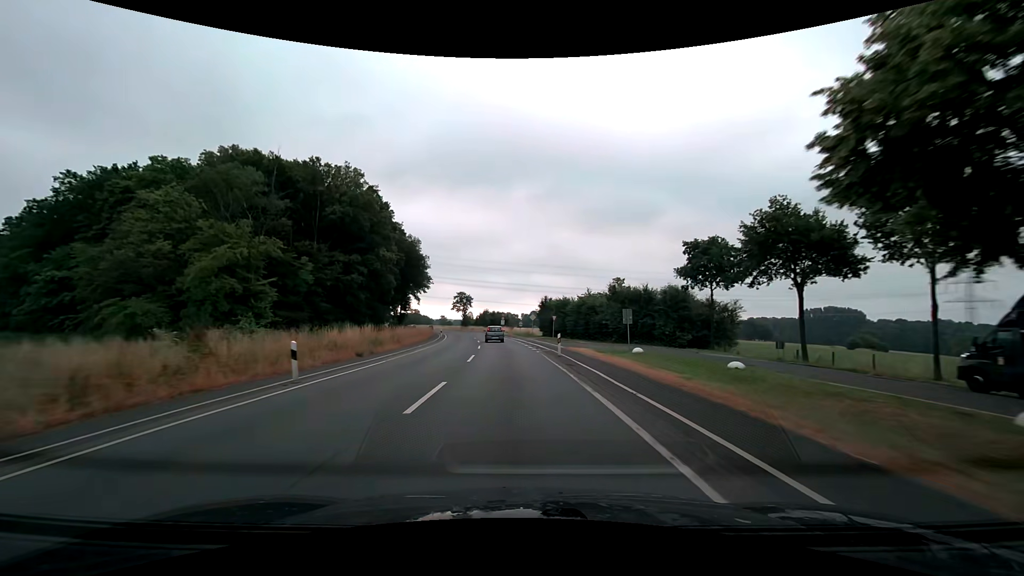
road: secondary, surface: asphalt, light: Day
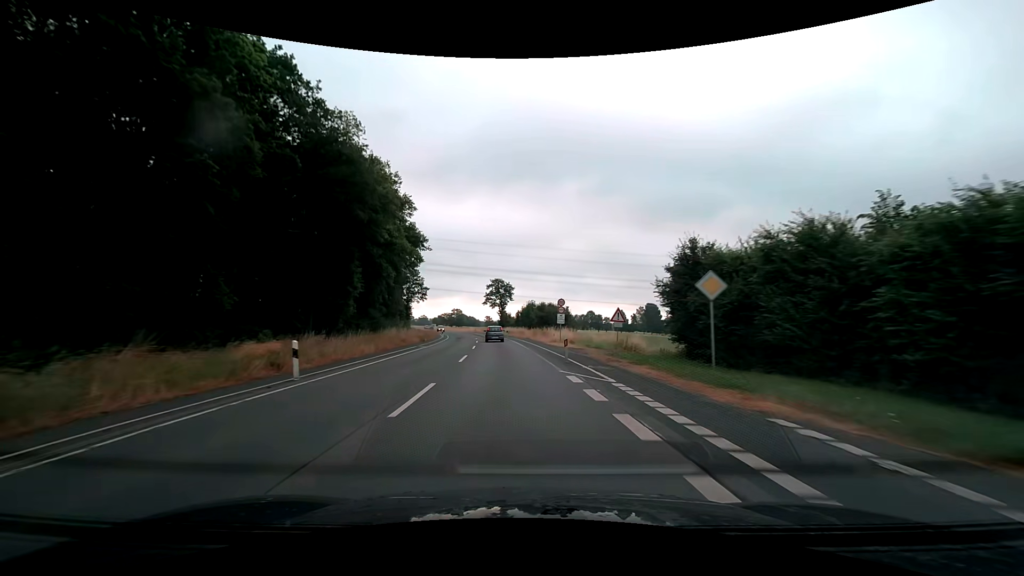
(-2.6, +48.7) m; -6°
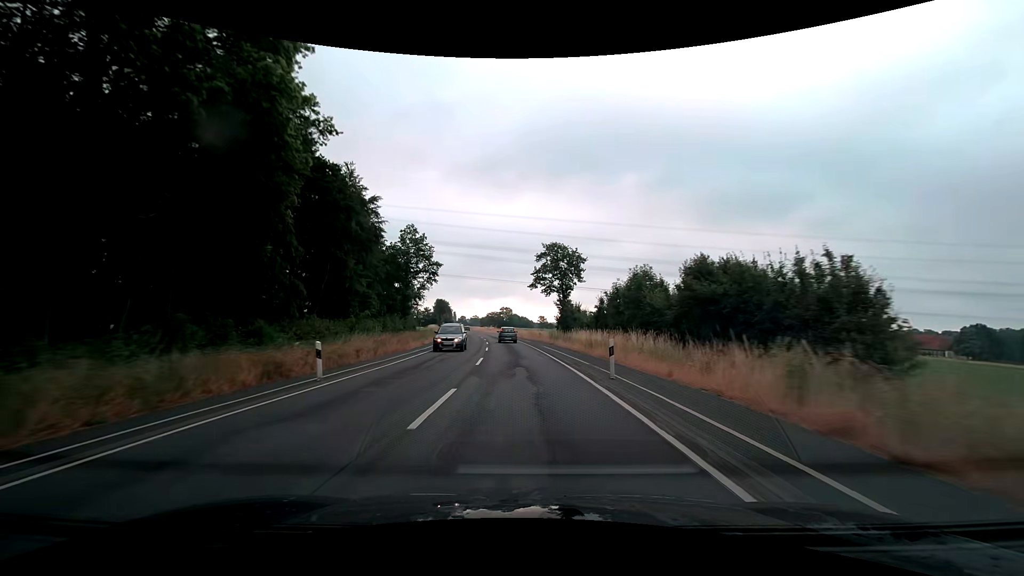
(-2.7, +49.3) m; -6°
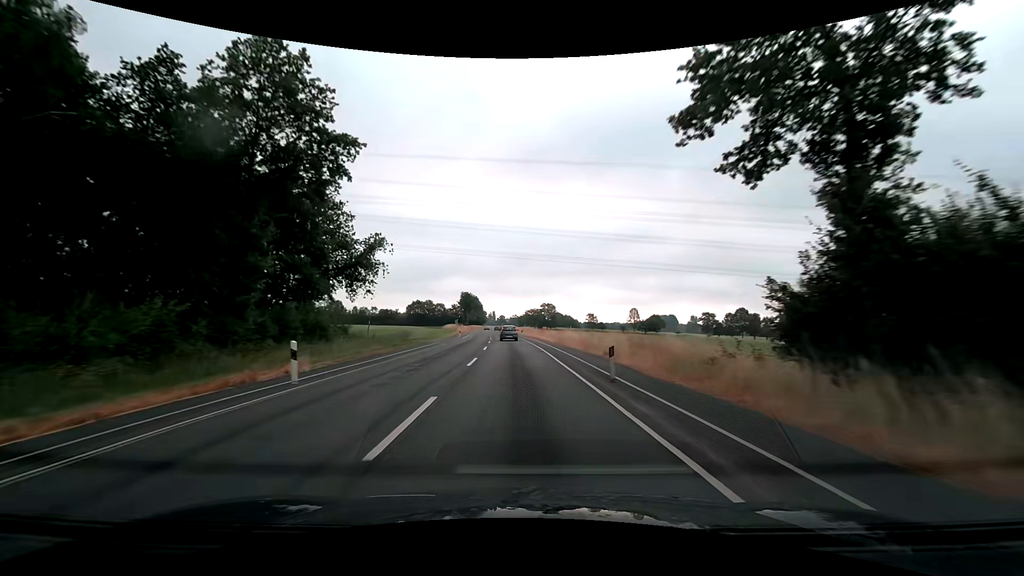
(-2.2, +49.7) m; -5°
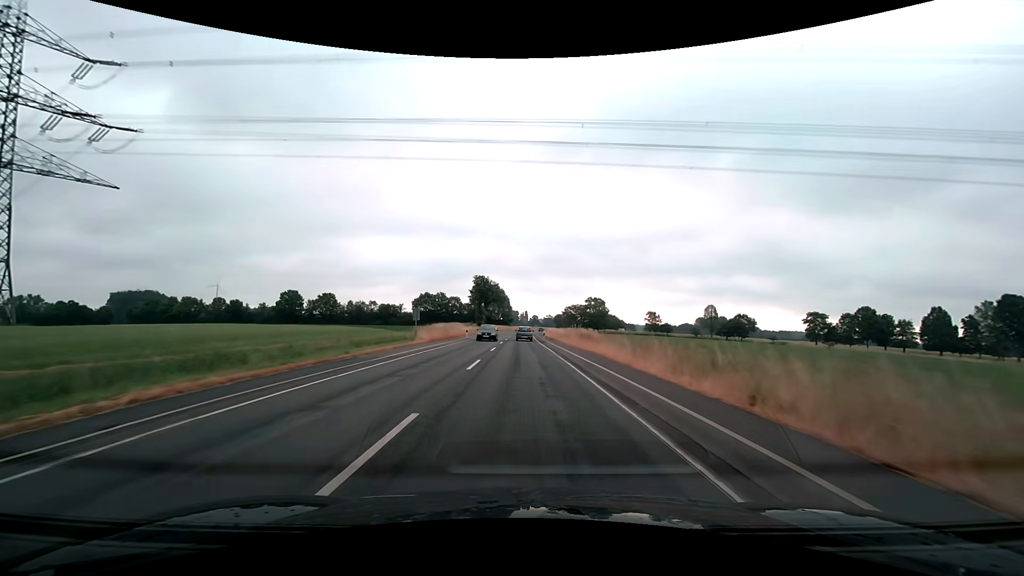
(-2.3, +62.5) m; -4°
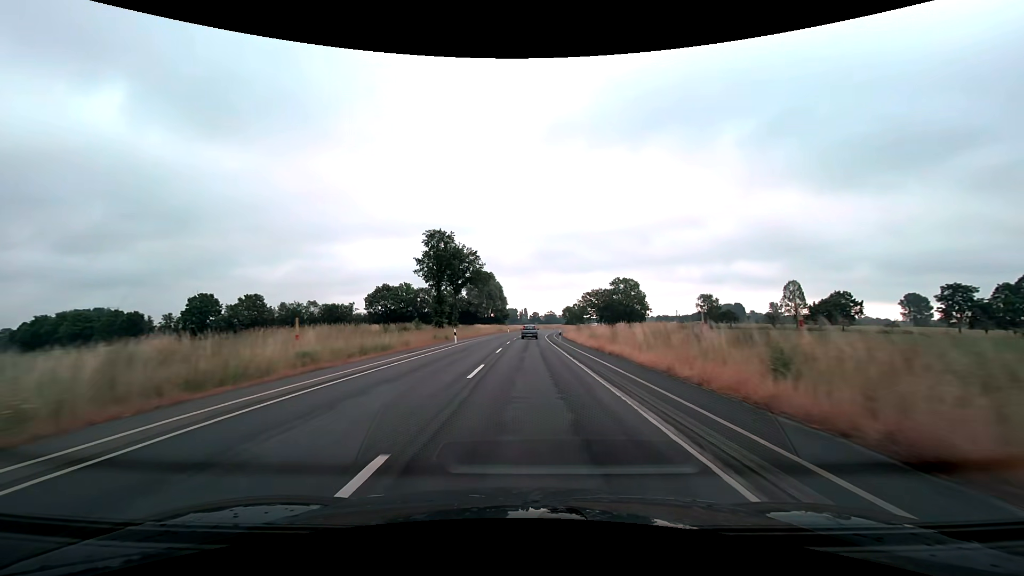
(-0.4, +62.6) m; 0°
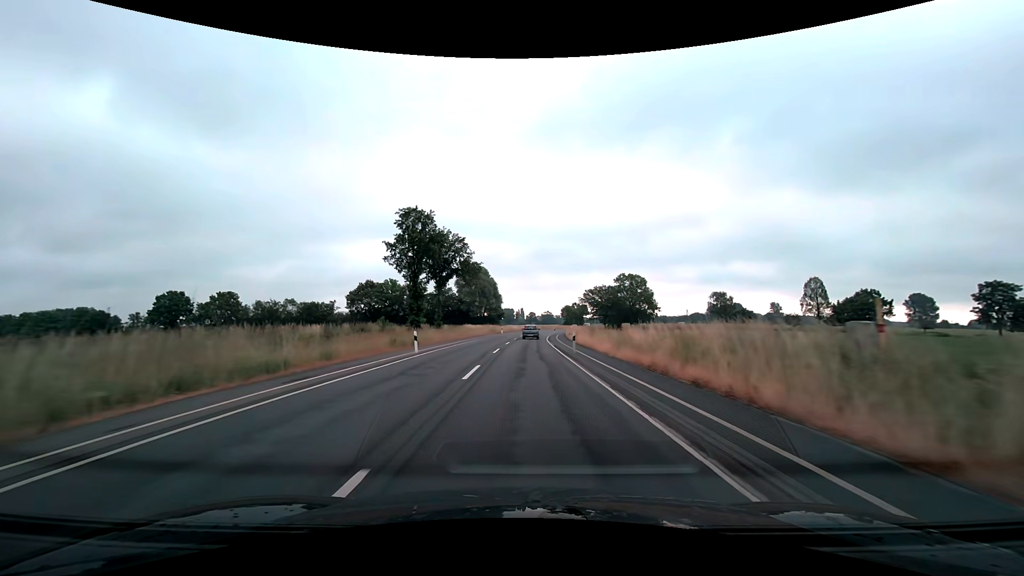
(0.0, +12.5) m; 0°
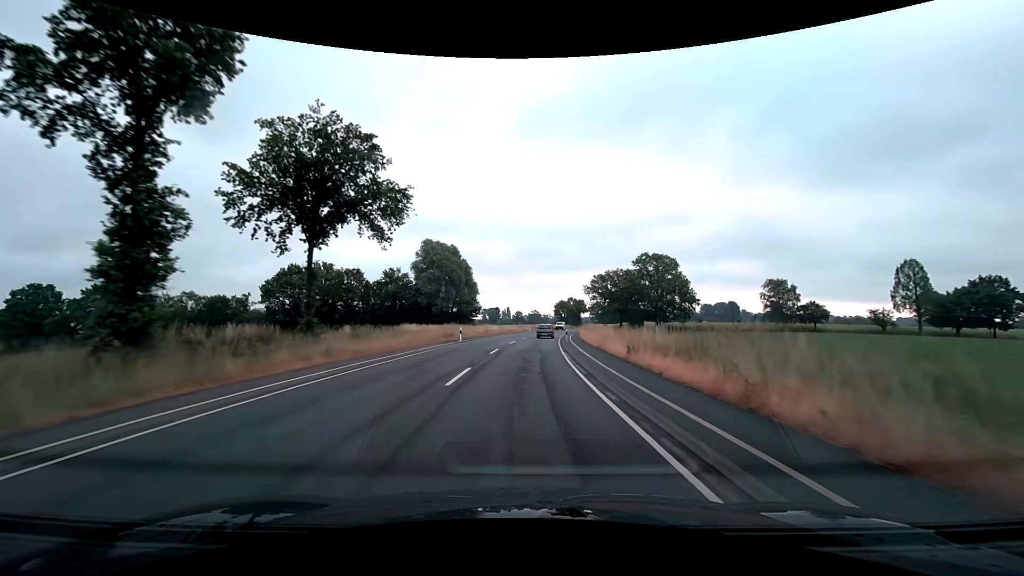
(+0.4, +37.6) m; +2°
(0, +10) (0, +20) (+1, +30) (+1, +40) (+2, +50) (+3, +60) (+4, +70) (+5, +80) (+7, +90) (+8, +100) m
